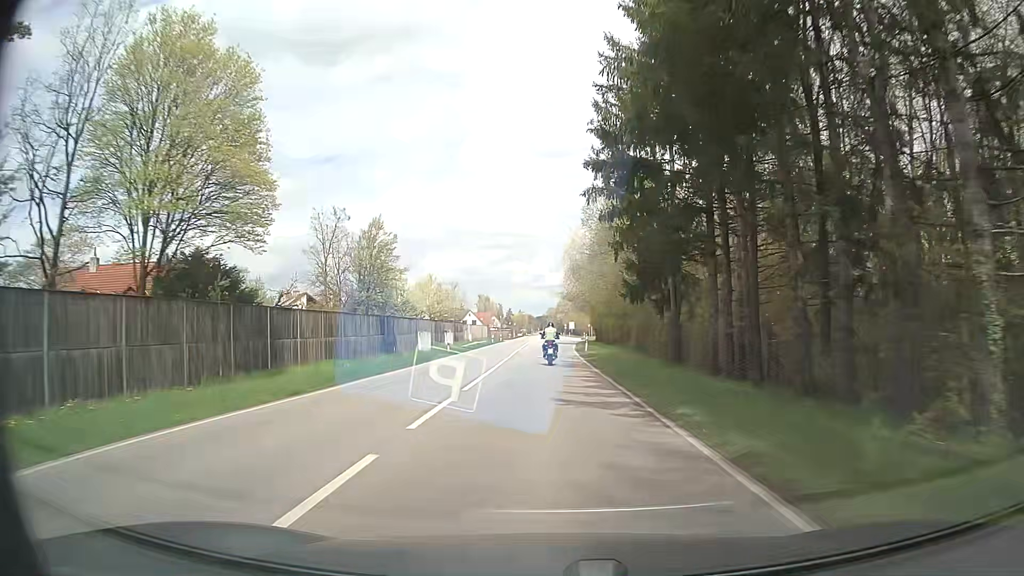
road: secondary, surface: asphalt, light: Day
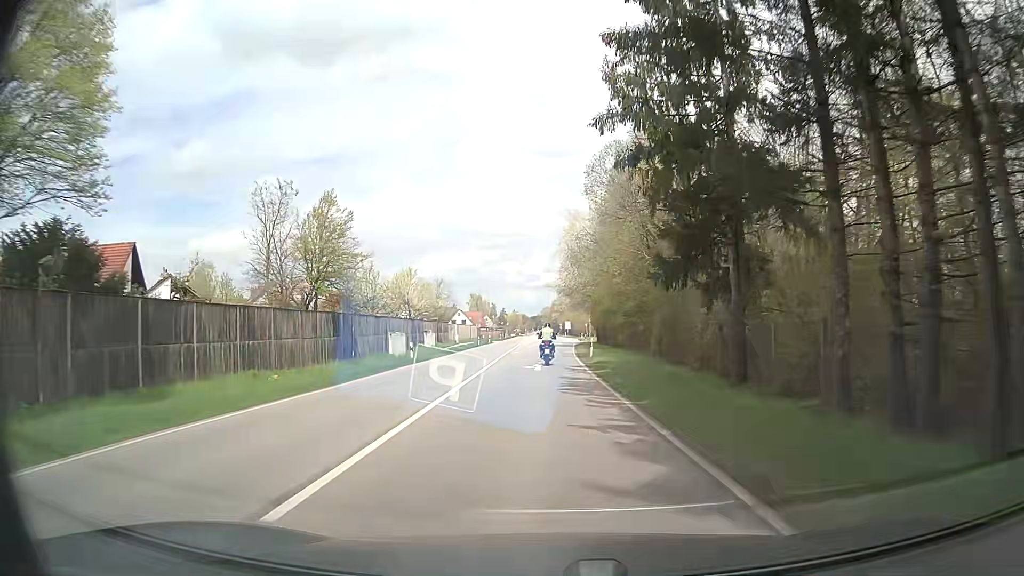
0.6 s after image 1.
(0.0, +10.6) m; +1°
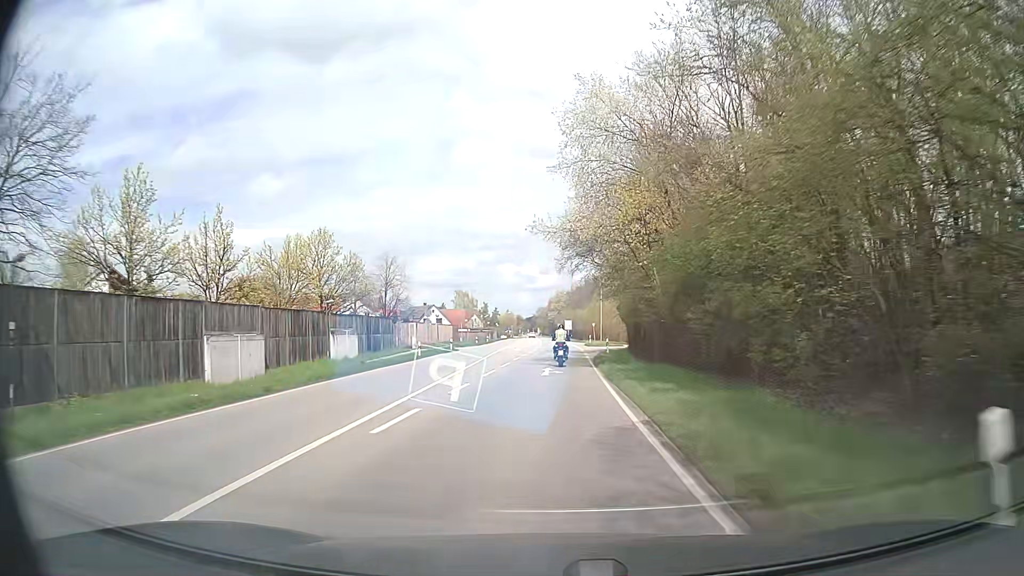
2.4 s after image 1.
(0.0, +32.0) m; 0°
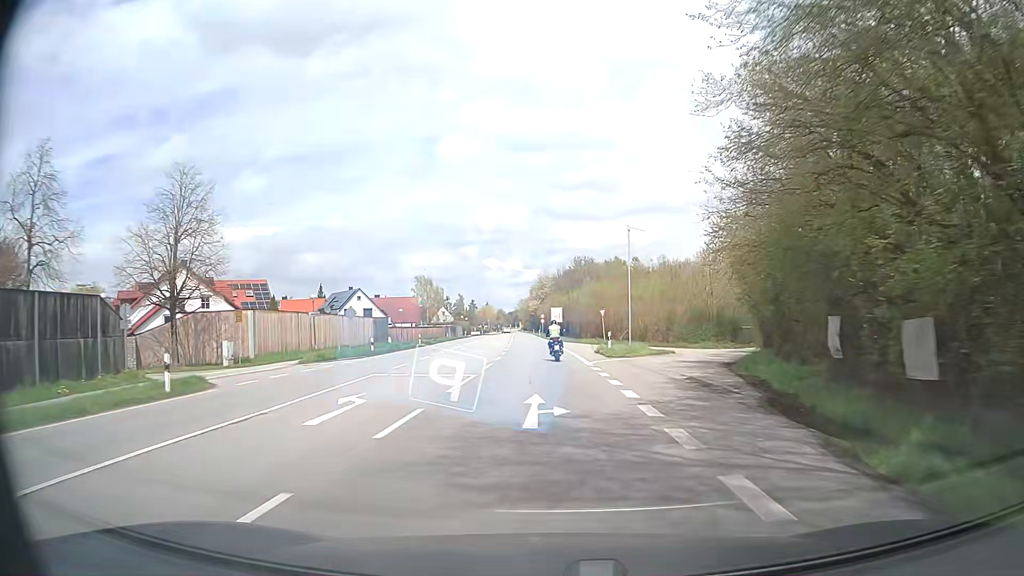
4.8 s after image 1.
(+0.6, +42.7) m; +1°
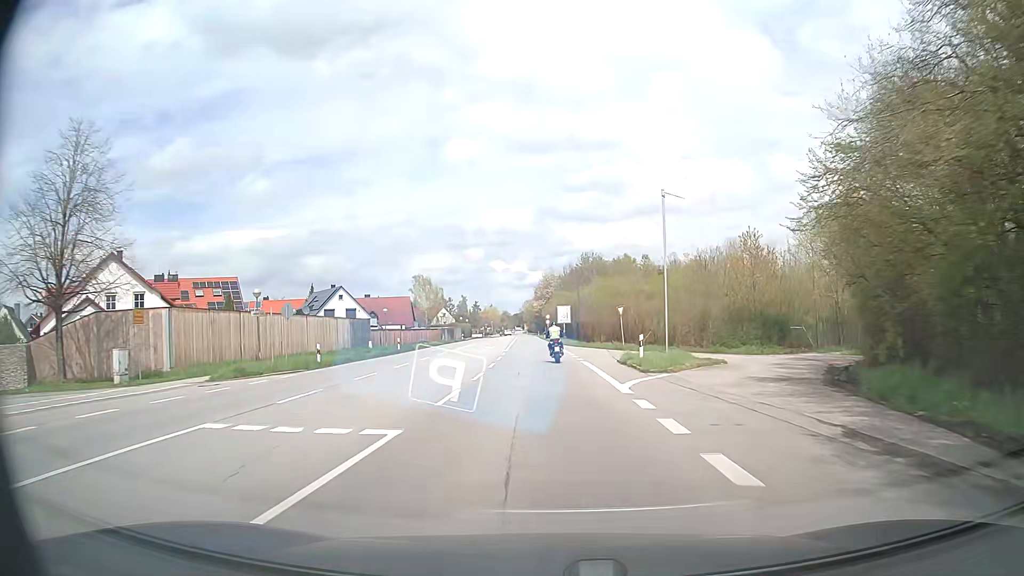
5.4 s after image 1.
(0.0, +10.6) m; 0°
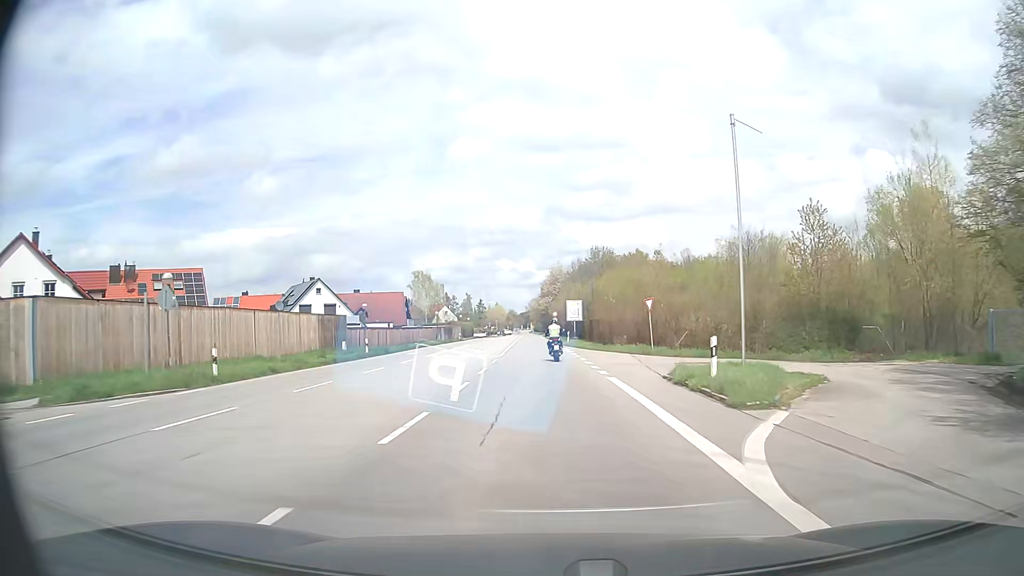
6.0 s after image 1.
(-0.1, +10.5) m; -1°
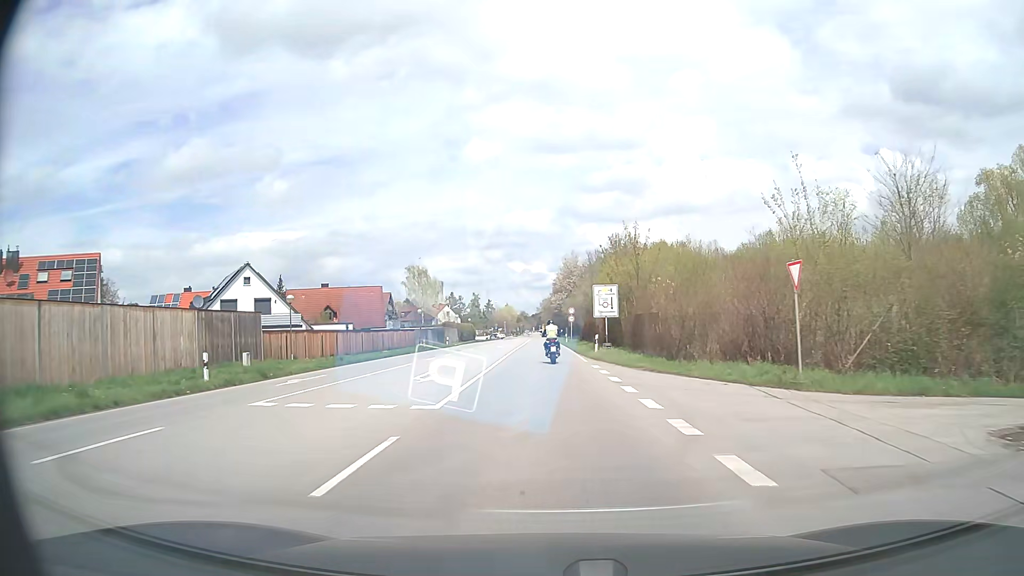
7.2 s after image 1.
(-0.2, +20.4) m; -1°
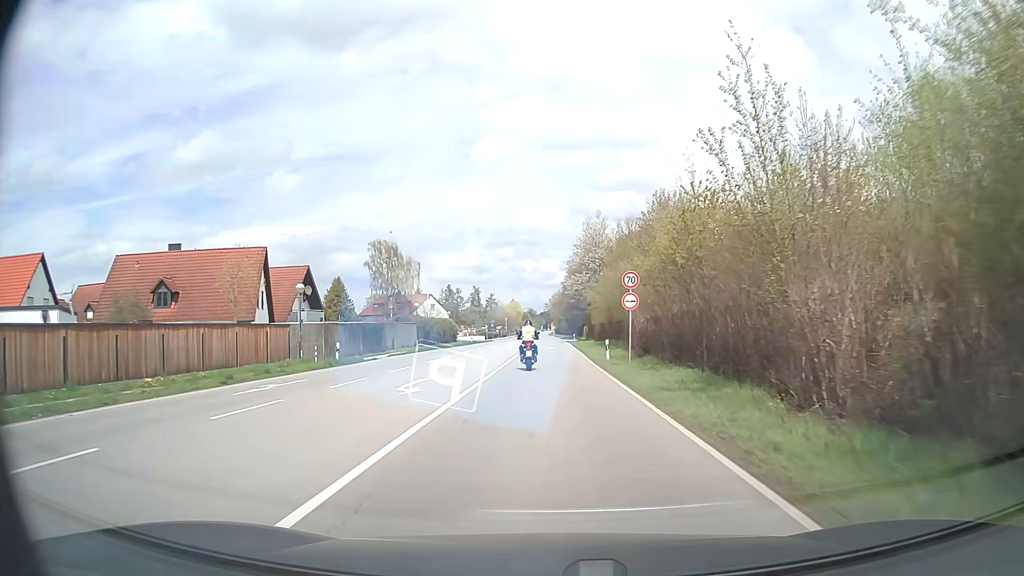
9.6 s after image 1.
(-0.6, +38.5) m; -1°
(0, +10) (0, +20) (0, +30) (0, +40) (0, +50) (0, +60) (-1, +70) (-2, +80) (-2, +90) (-3, +100) m
